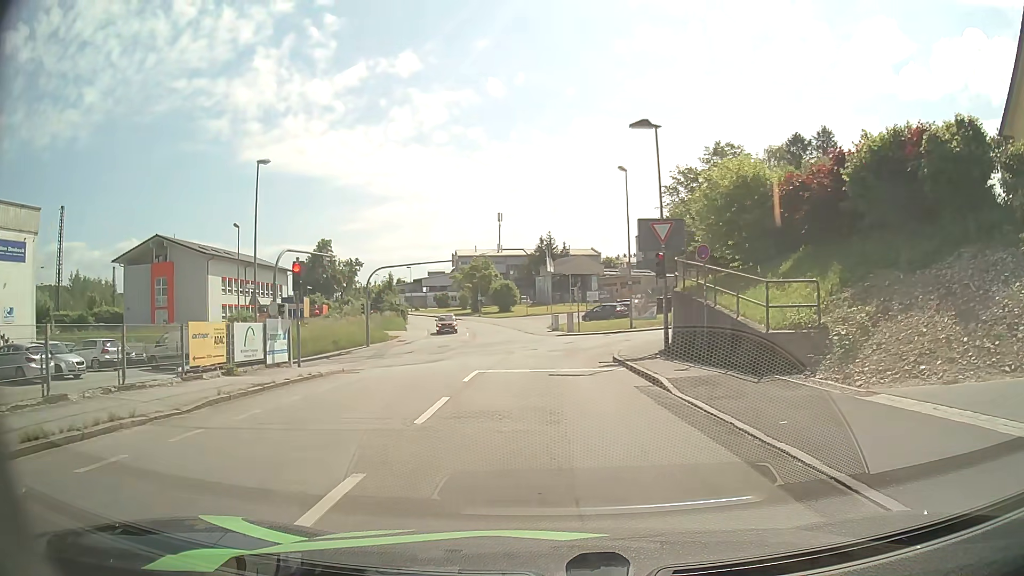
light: Day
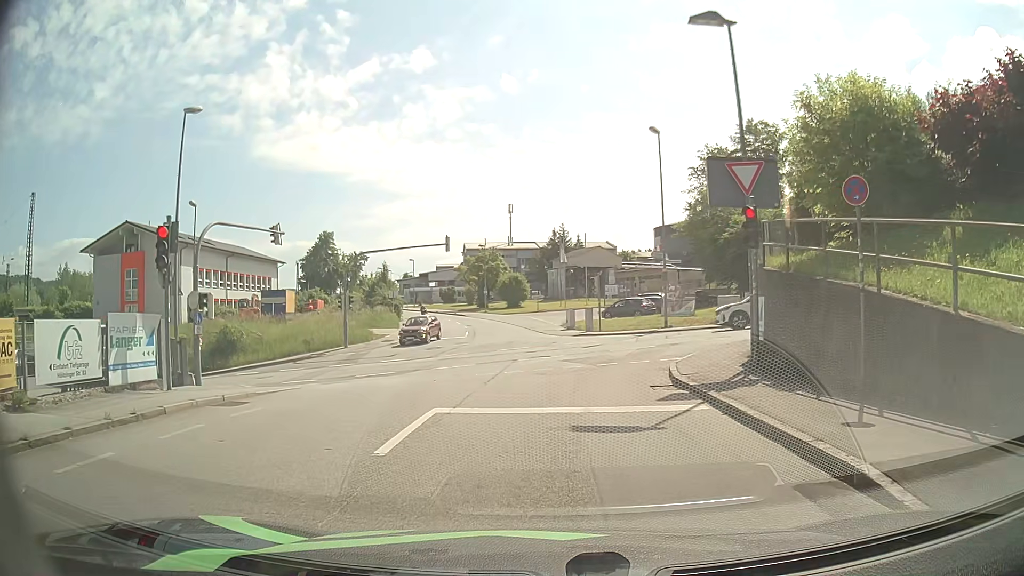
(-0.1, +8.3) m; -1°
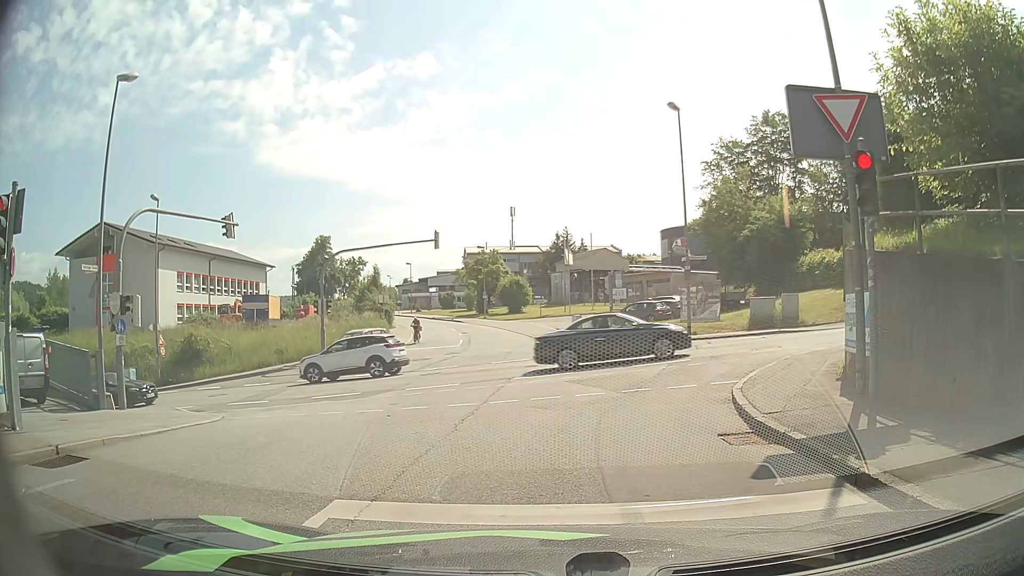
(0.0, +4.7) m; +2°
